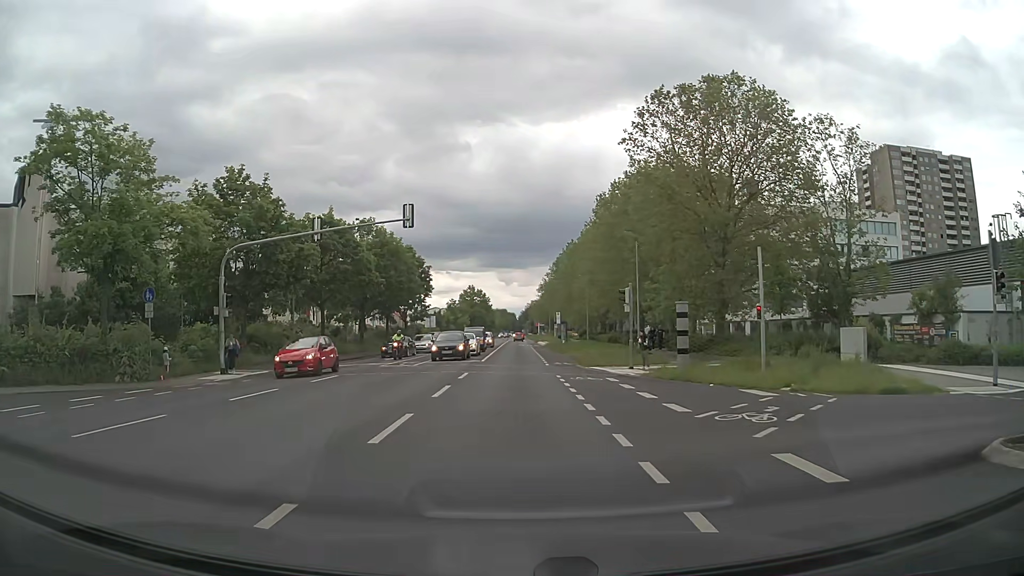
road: secondary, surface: asphalt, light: Day
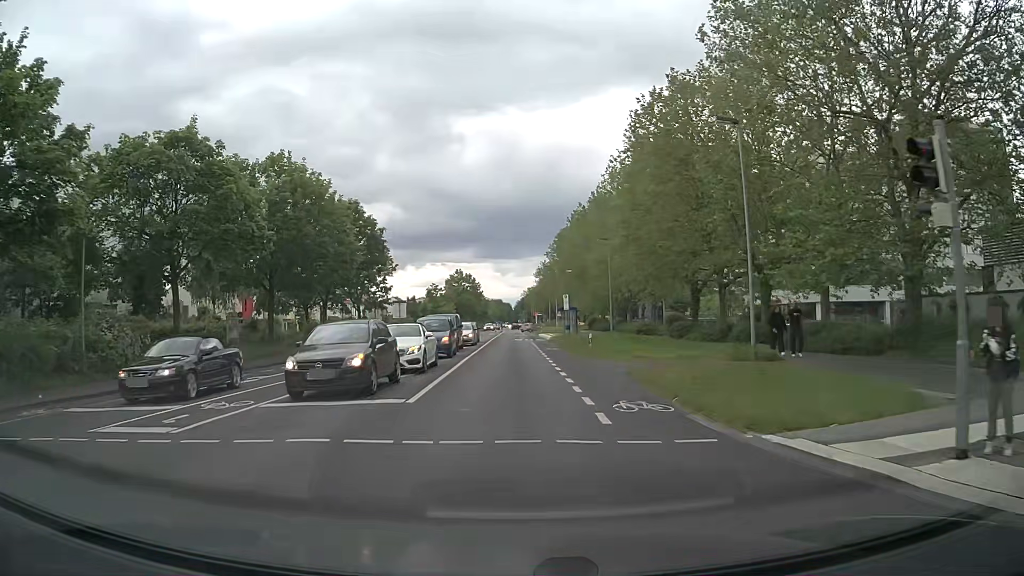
(+0.1, +21.3) m; +1°
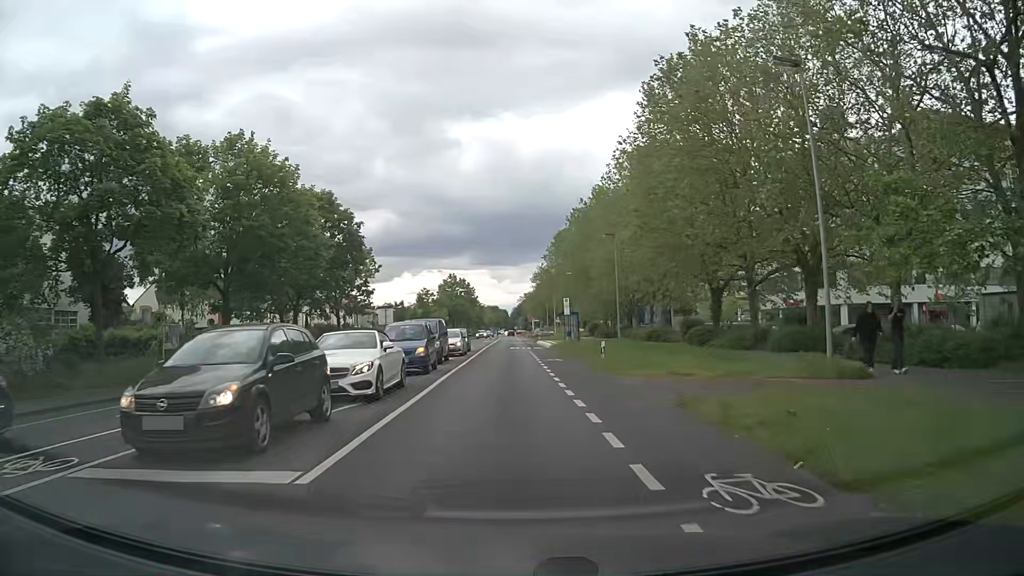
(0.0, +5.7) m; 0°
(0, +10) (0, +20) (0, +30) (0, +40) (-1, +50) (-1, +60) (-1, +70) (-1, +80) (-1, +90) (-2, +100) m
